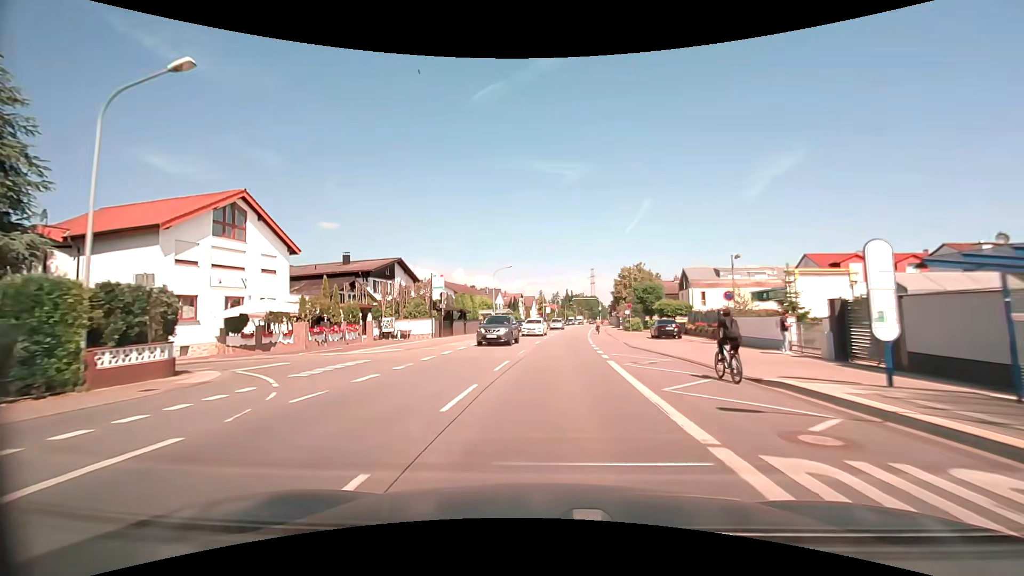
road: primary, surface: asphalt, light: Day
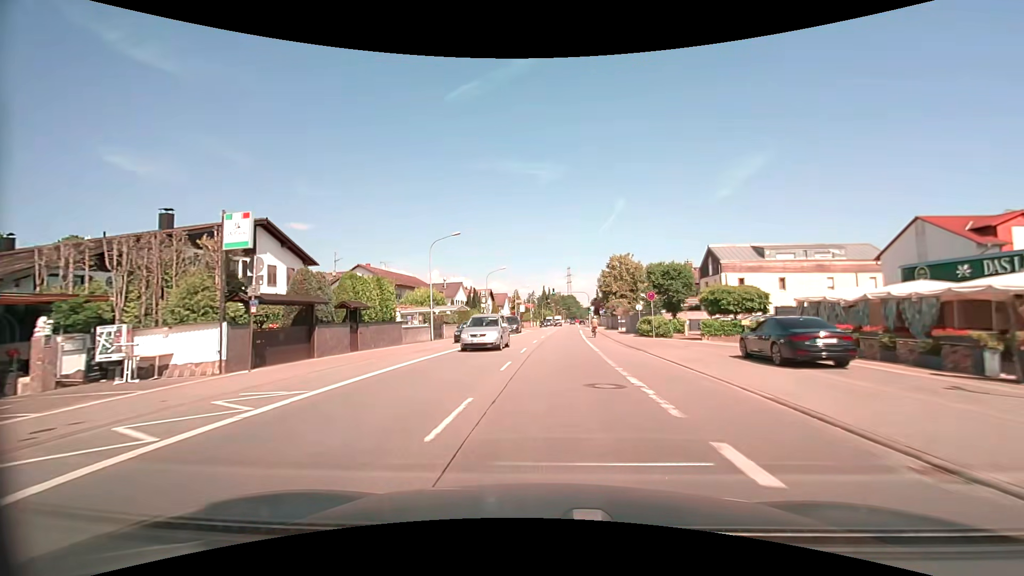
(+0.6, +22.8) m; +3°
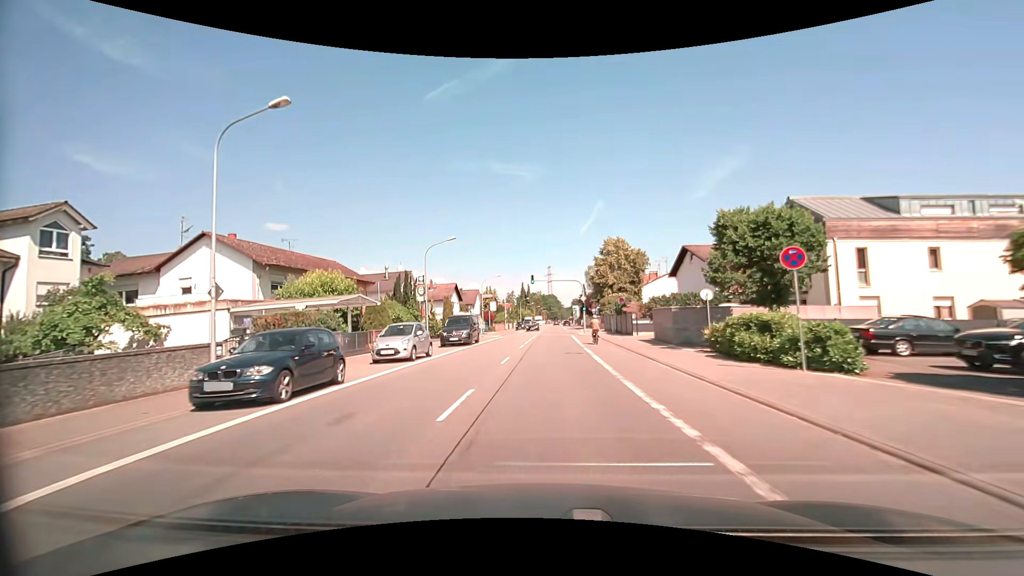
(+0.5, +22.4) m; +2°
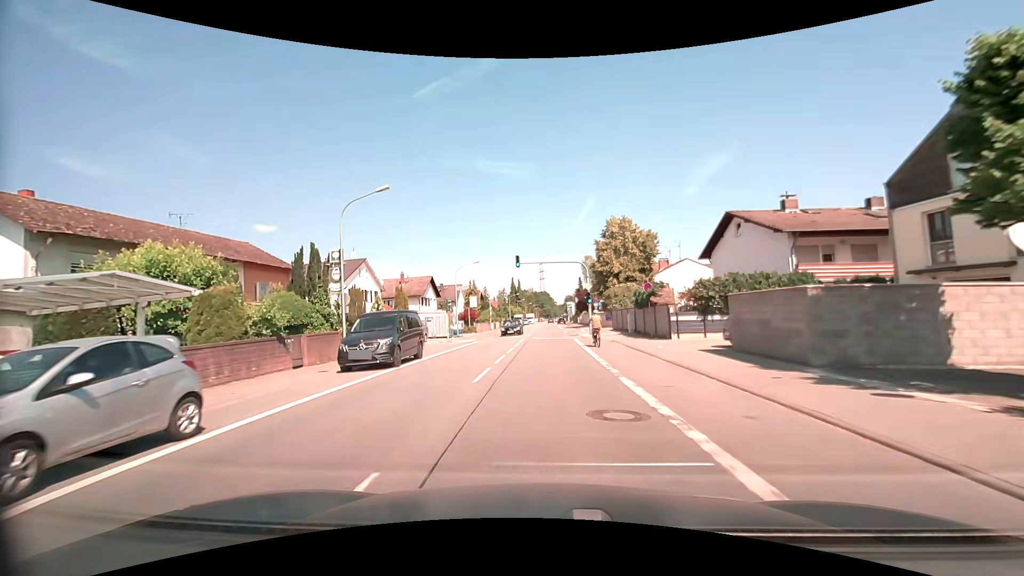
(+0.2, +14.1) m; +1°
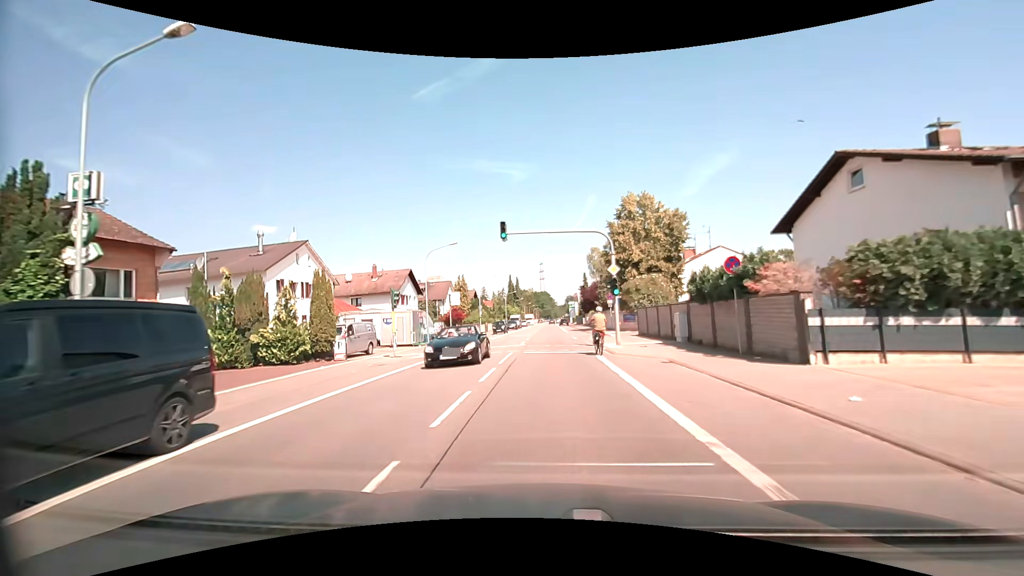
(0.0, +13.1) m; 0°
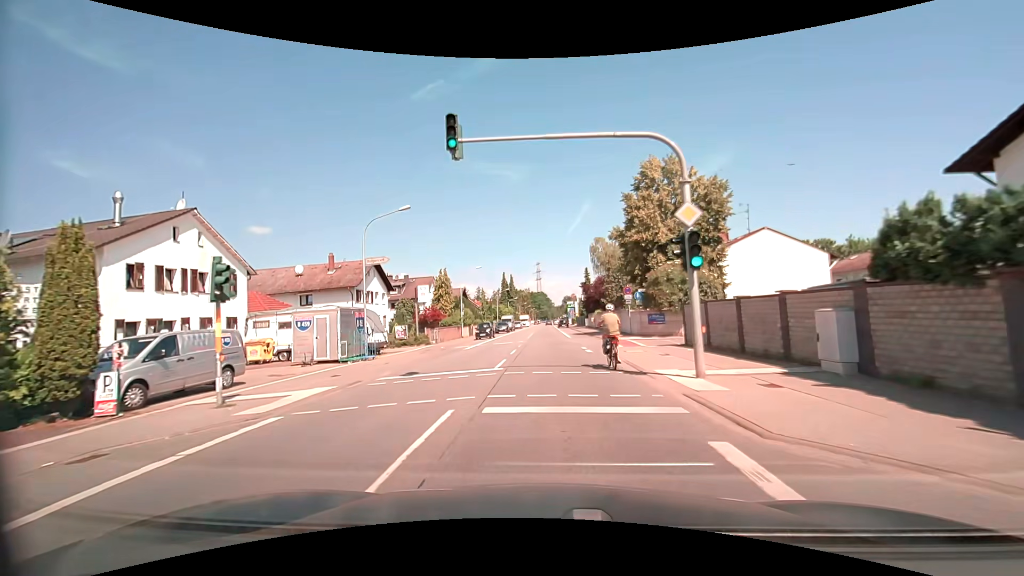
(+0.1, +12.6) m; 0°
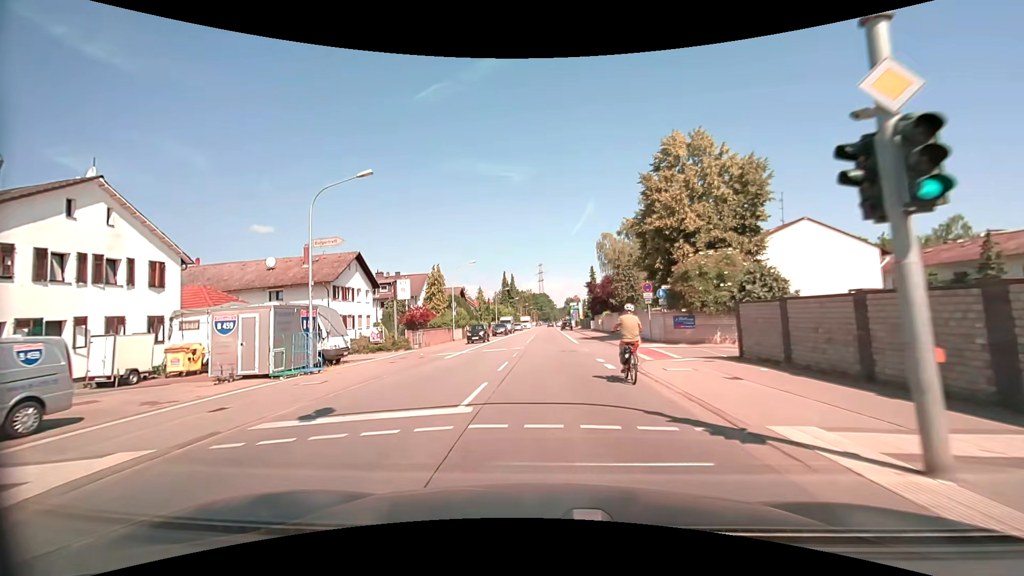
(0.0, +6.3) m; 0°
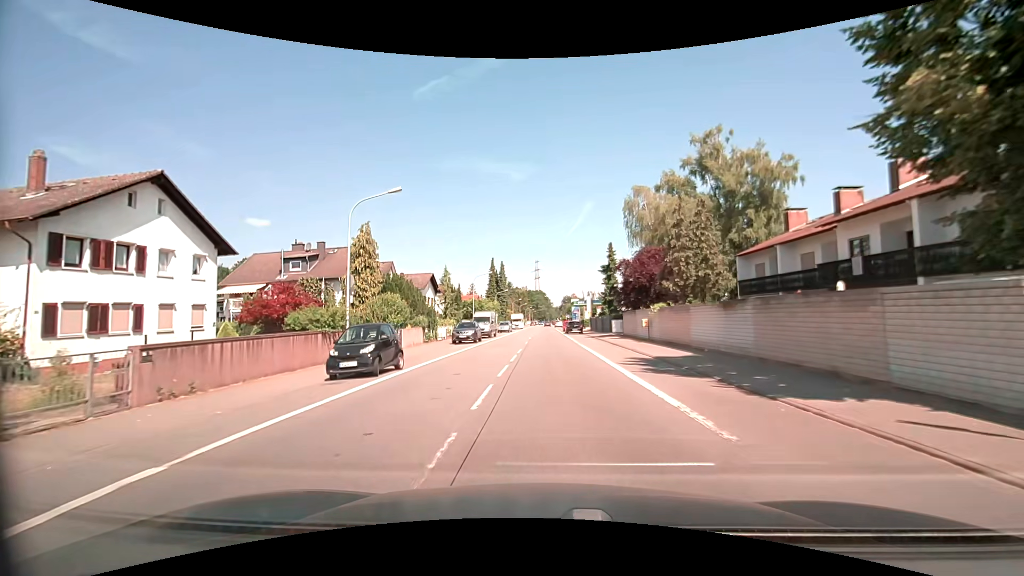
(0.0, +26.3) m; +1°
(0, +10) (0, +20) (0, +30) (0, +40) (0, +50) (0, +60) (0, +70) (0, +80) (0, +90) (0, +100) m
